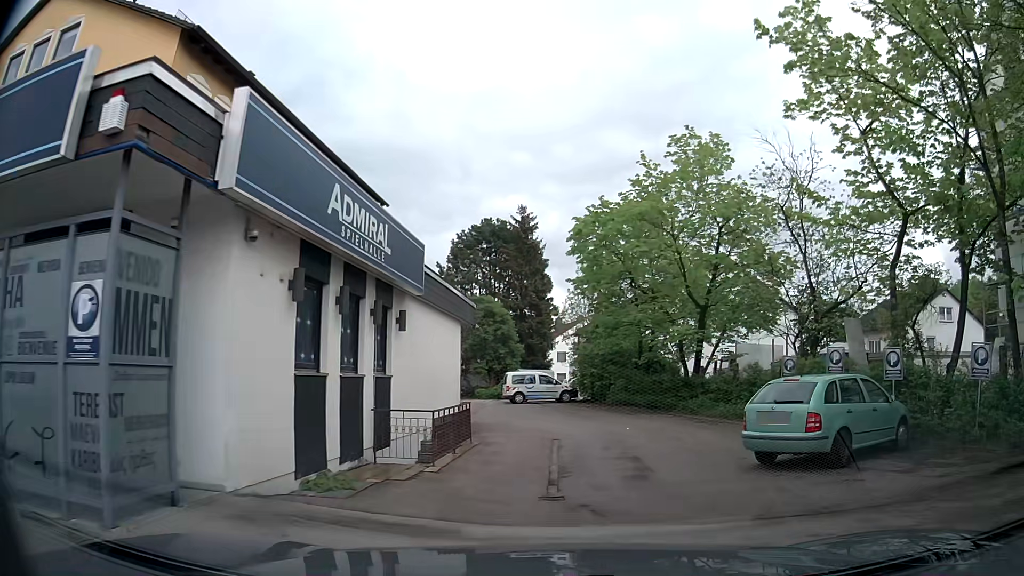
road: tertiary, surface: asphalt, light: Day
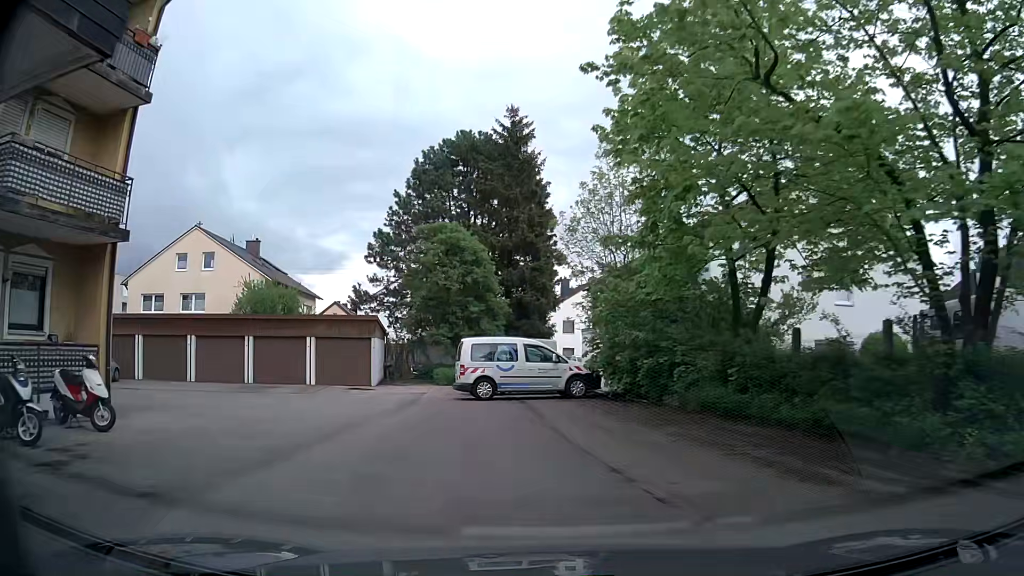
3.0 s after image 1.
(+0.4, +19.2) m; 0°
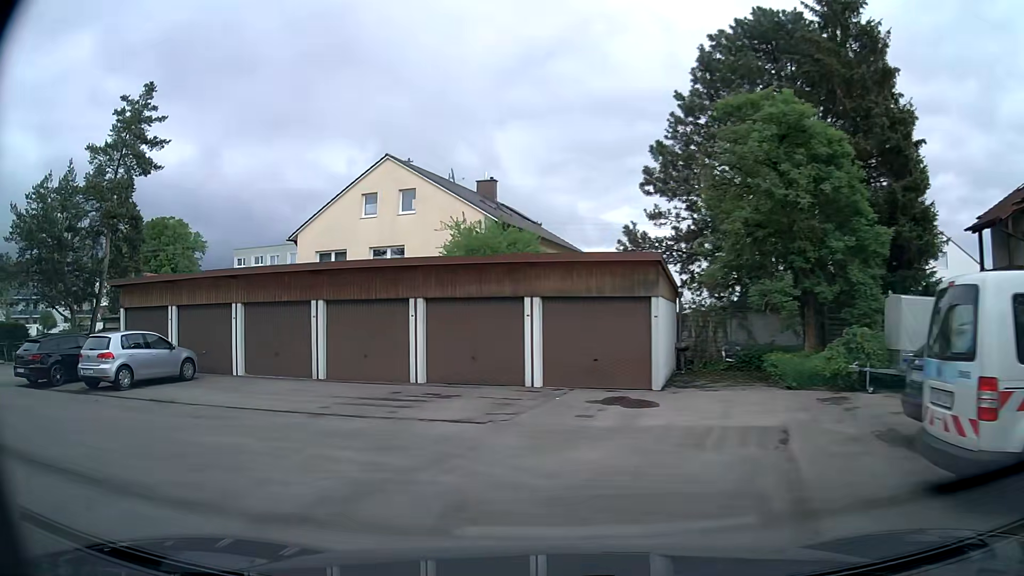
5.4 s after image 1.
(-3.0, +14.4) m; -26°
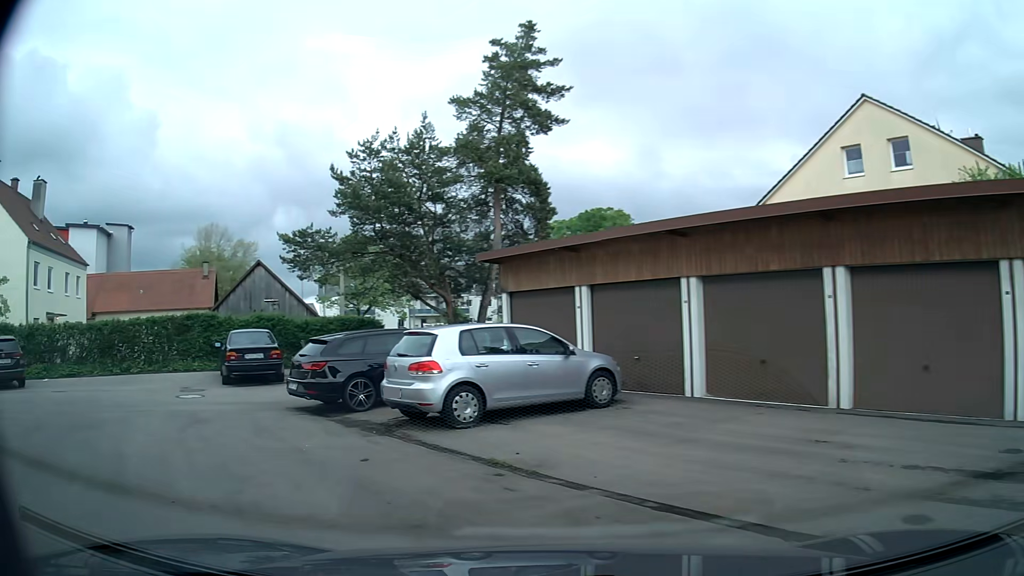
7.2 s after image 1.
(-2.3, +8.0) m; -36°
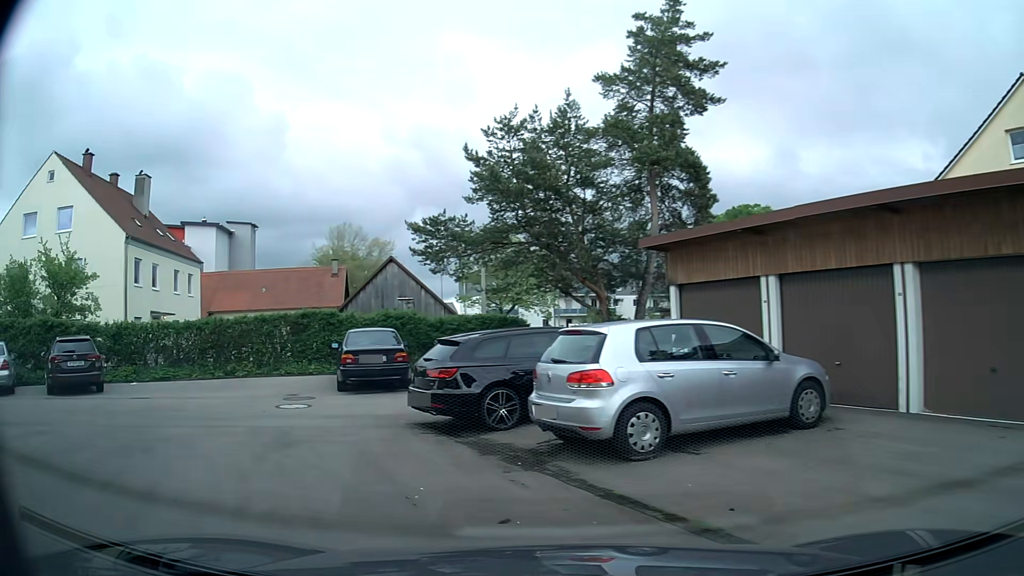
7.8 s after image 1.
(-0.3, +2.5) m; -13°
